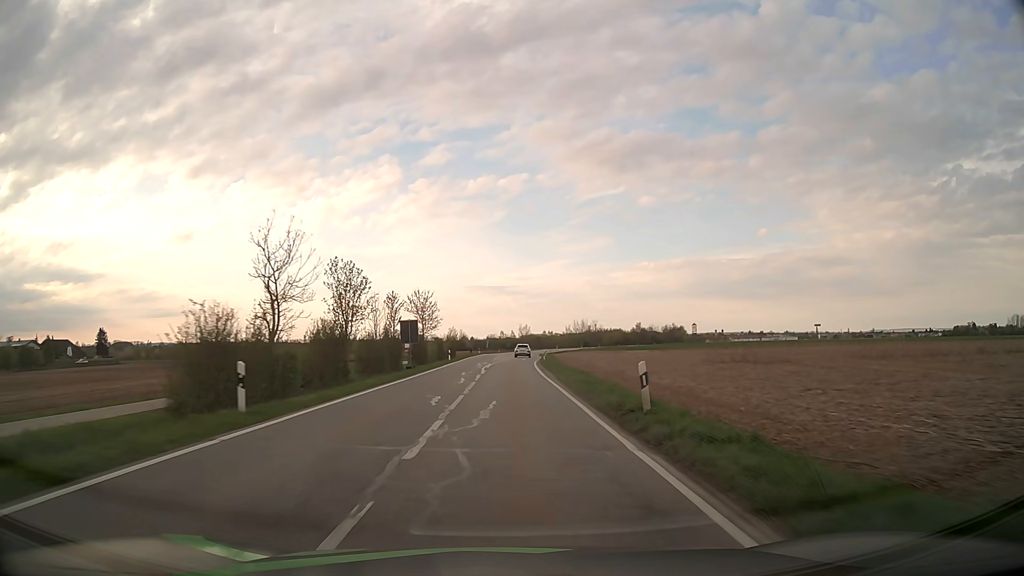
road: tertiary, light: Day
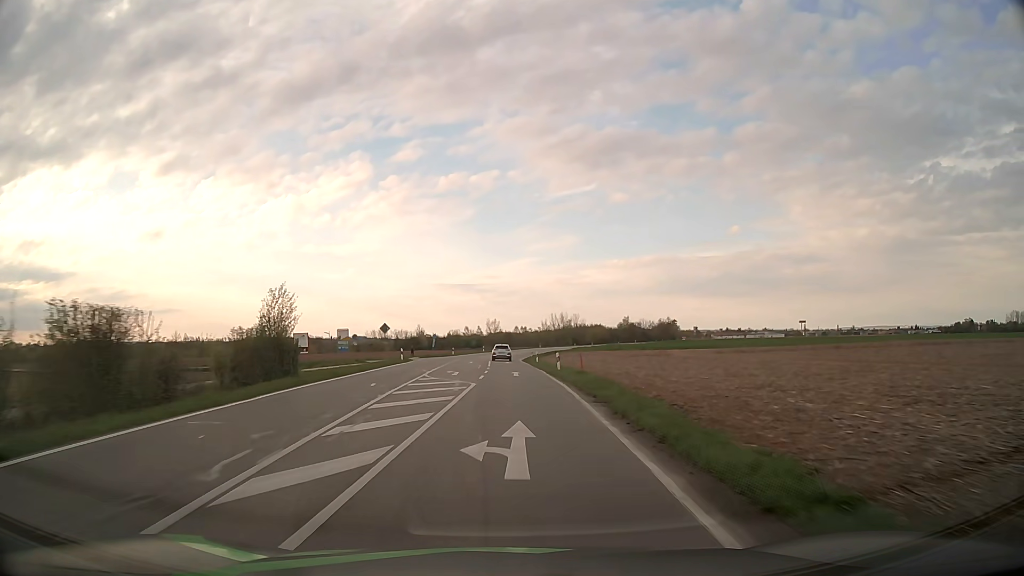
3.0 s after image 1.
(+0.8, +59.2) m; +2°
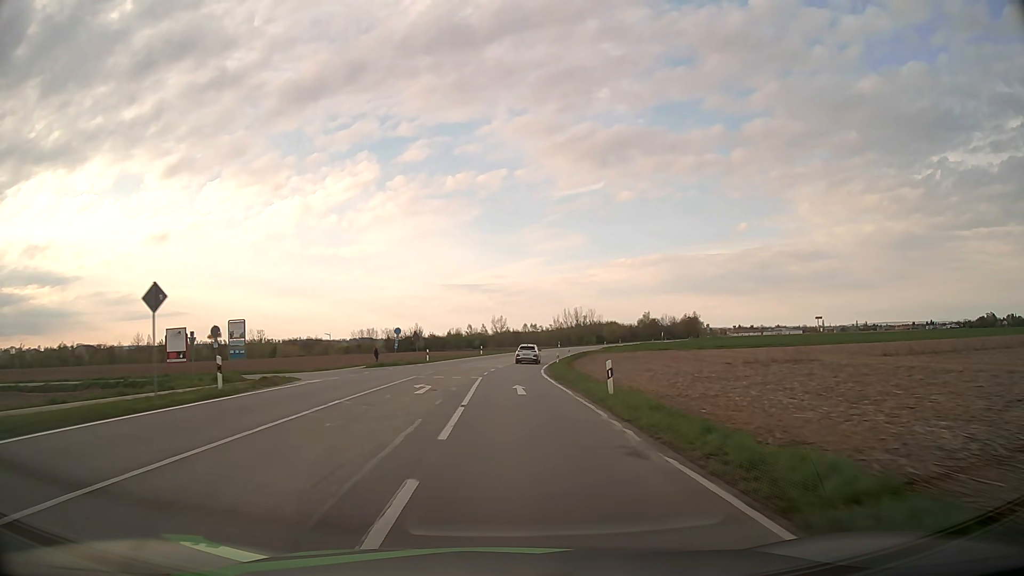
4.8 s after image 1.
(0.0, +35.0) m; -1°
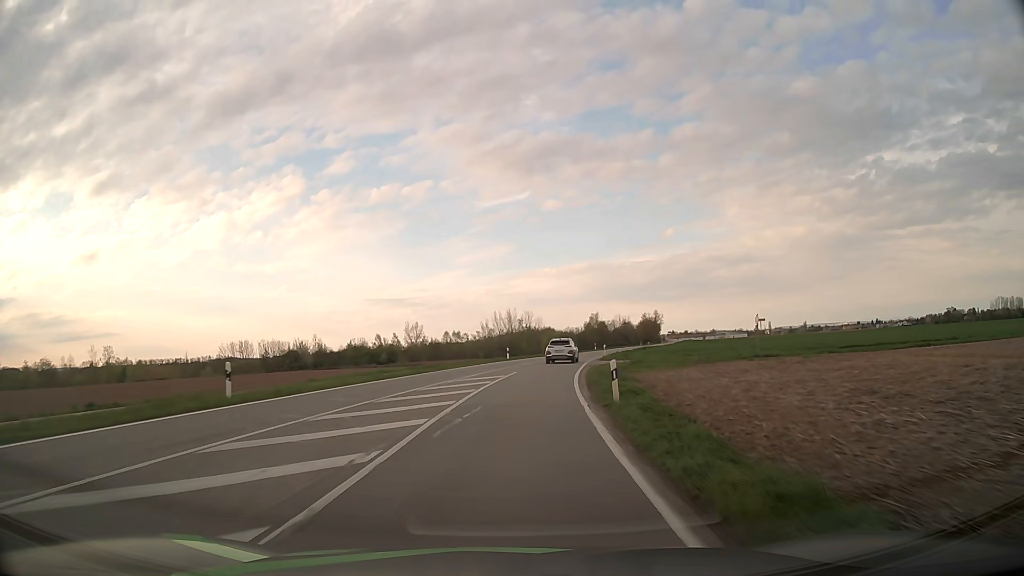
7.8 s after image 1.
(+2.2, +57.1) m; +6°
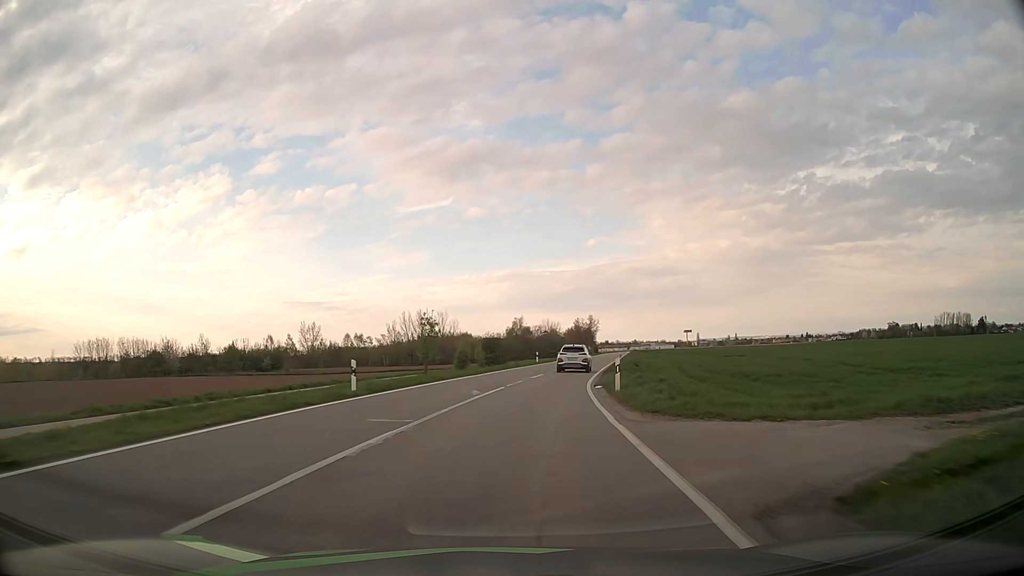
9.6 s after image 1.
(+2.1, +33.3) m; +7°
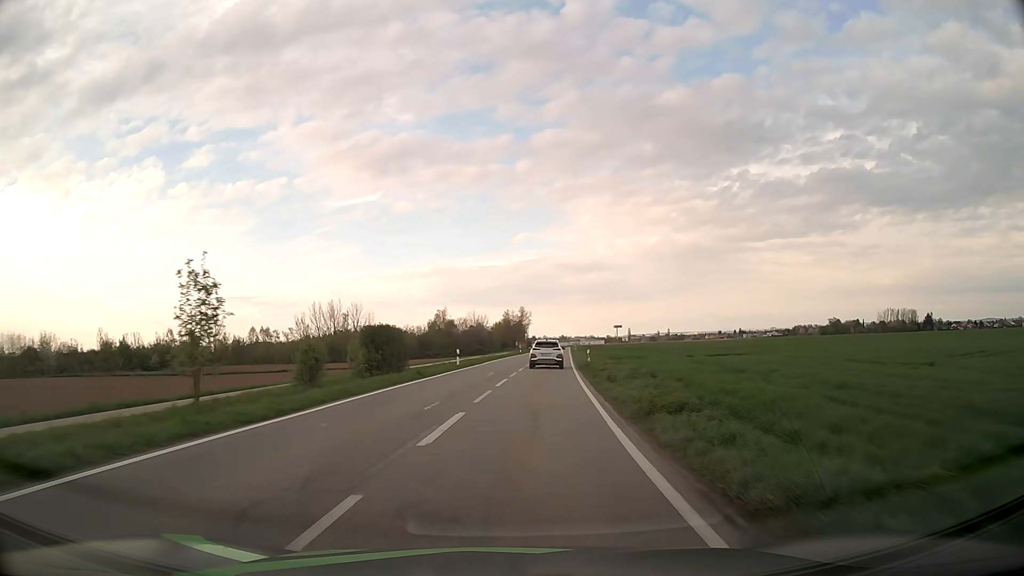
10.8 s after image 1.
(+1.1, +21.8) m; +6°
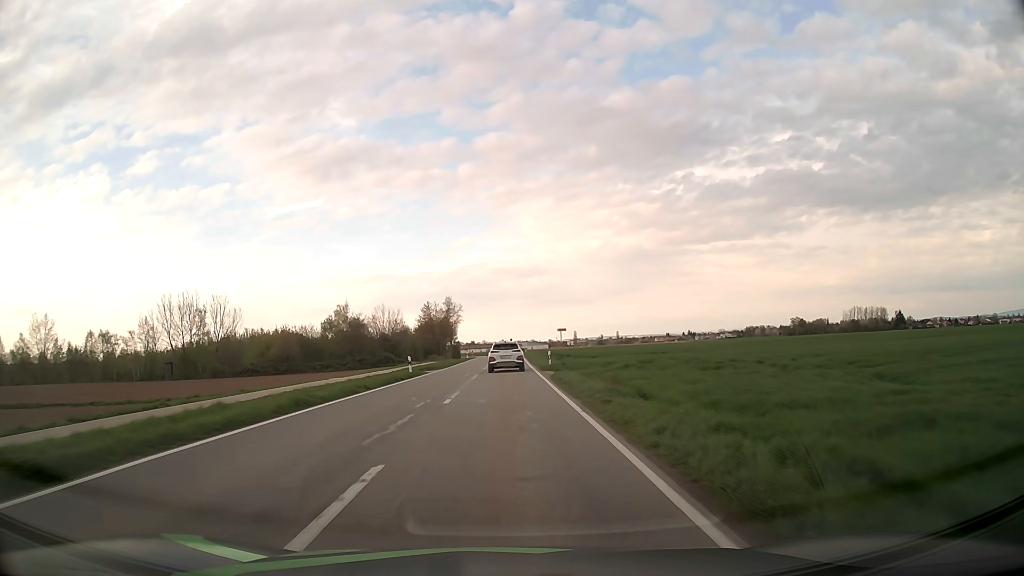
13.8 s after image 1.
(+3.8, +54.5) m; +5°
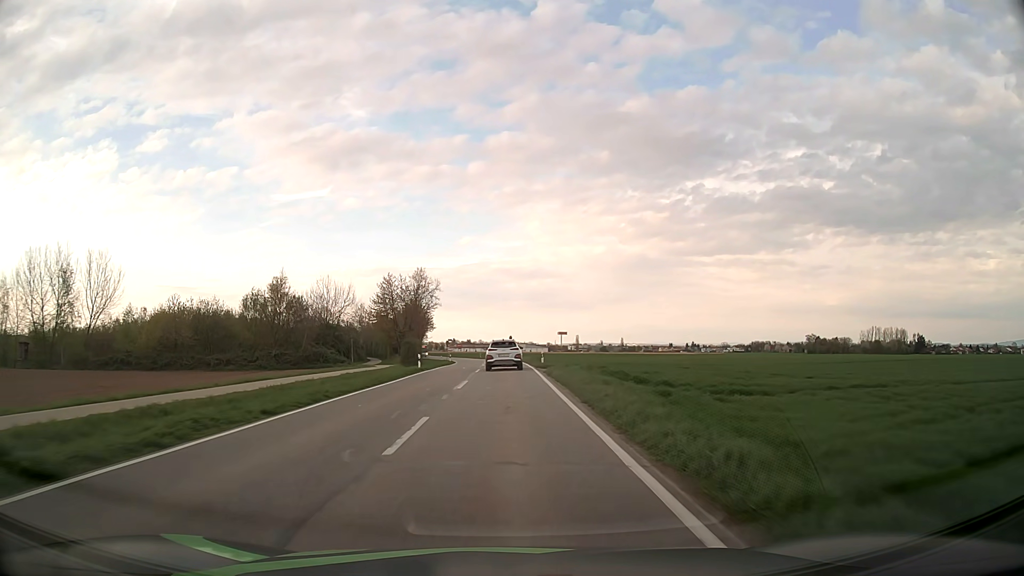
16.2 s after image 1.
(-0.1, +44.5) m; 0°
(0, +10) (0, +20) (0, +30) (0, +40) (0, +50) (0, +60) (-1, +70) (-1, +80) (-2, +90) (-3, +100) m
